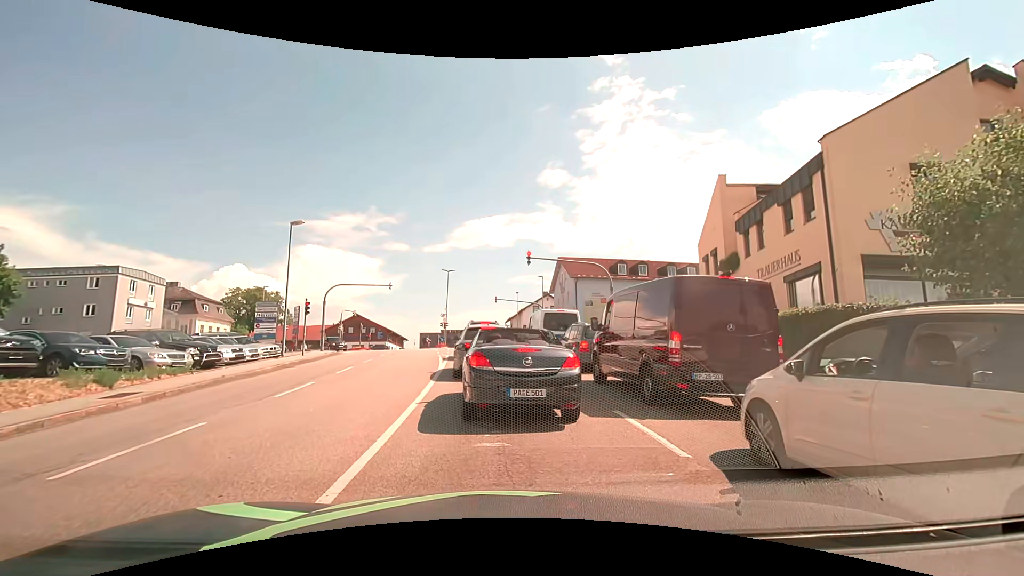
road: tertiary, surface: asphalt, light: Day
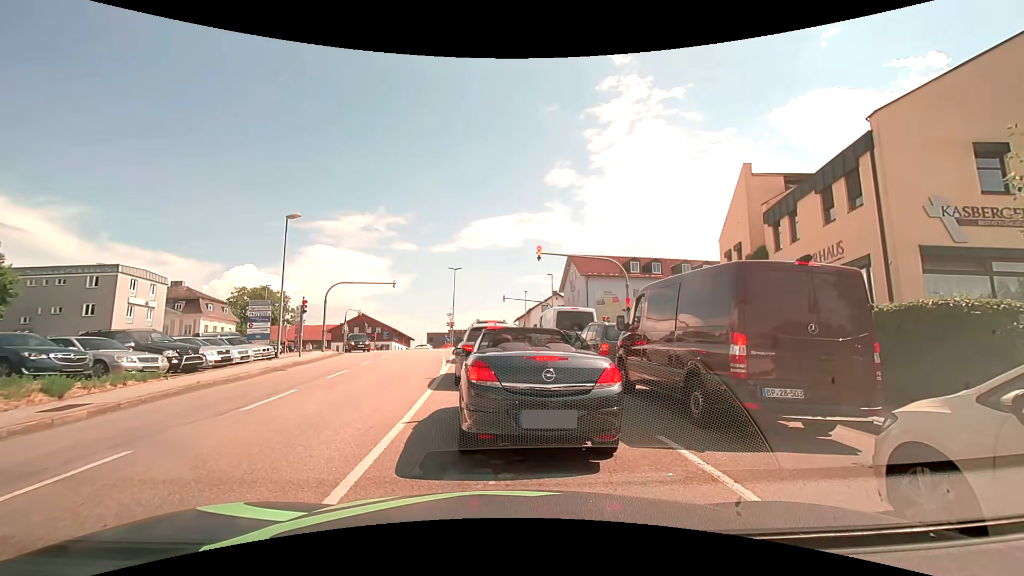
(0.0, +1.8) m; -2°
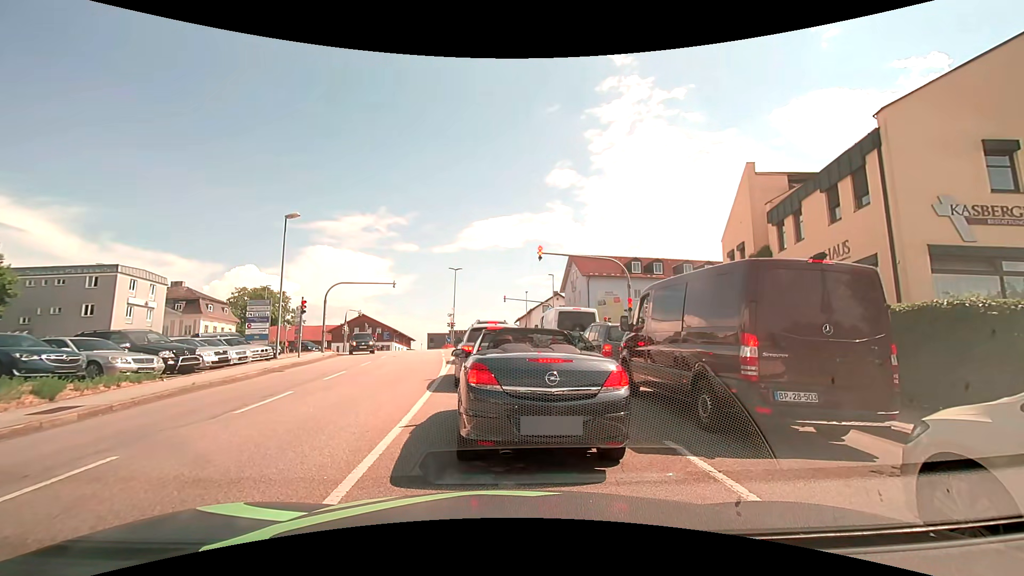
(0.0, +0.2) m; 0°
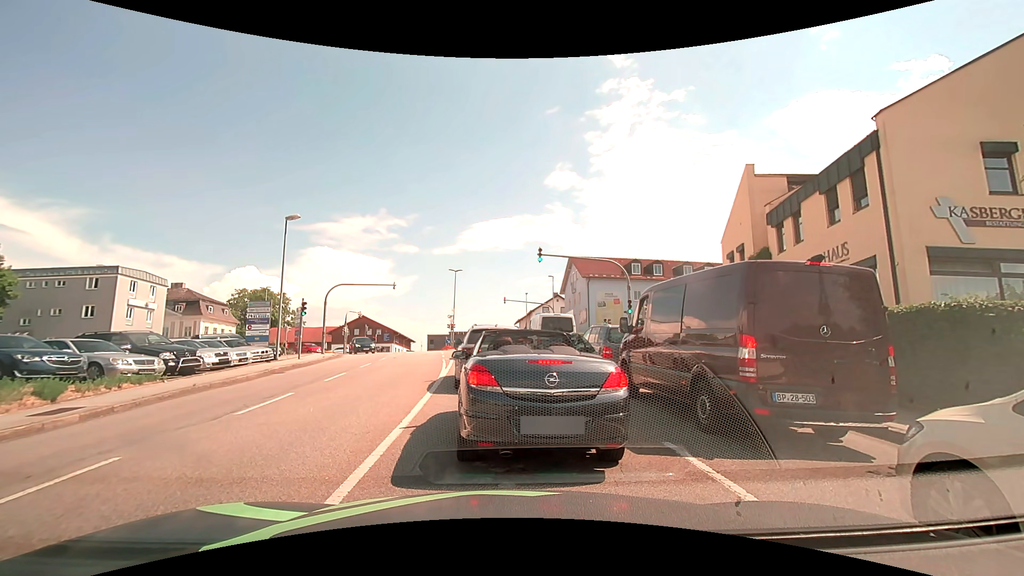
(0.0, +0.1) m; 0°
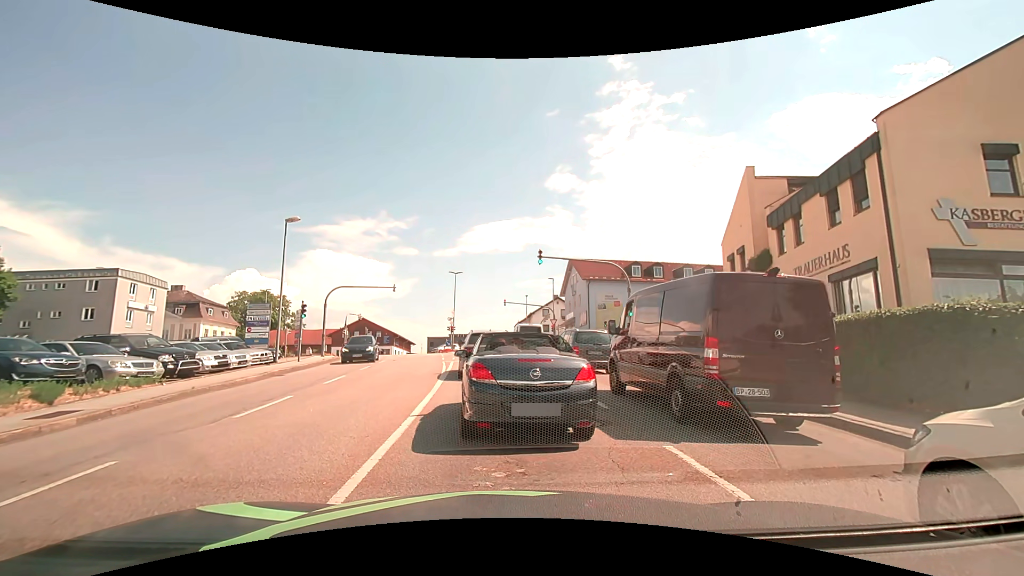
(0.0, 0.0) m; 0°
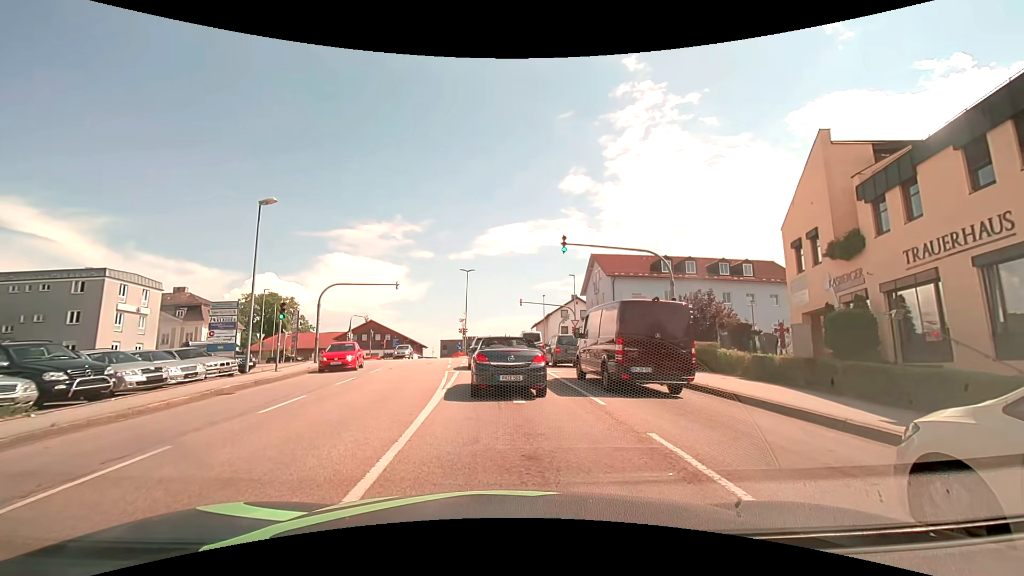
(-0.1, +5.5) m; -1°
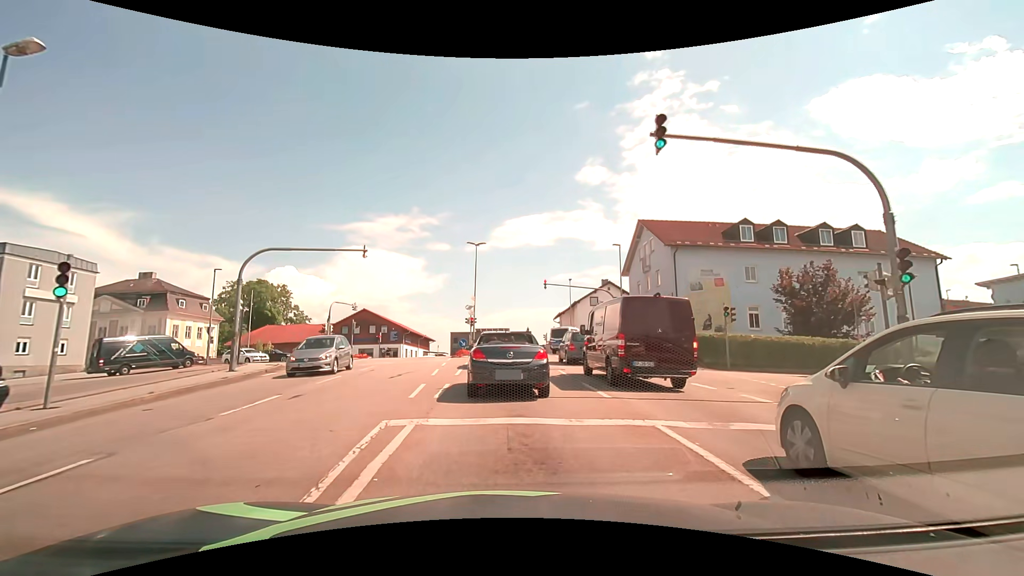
(-0.4, +13.4) m; -2°
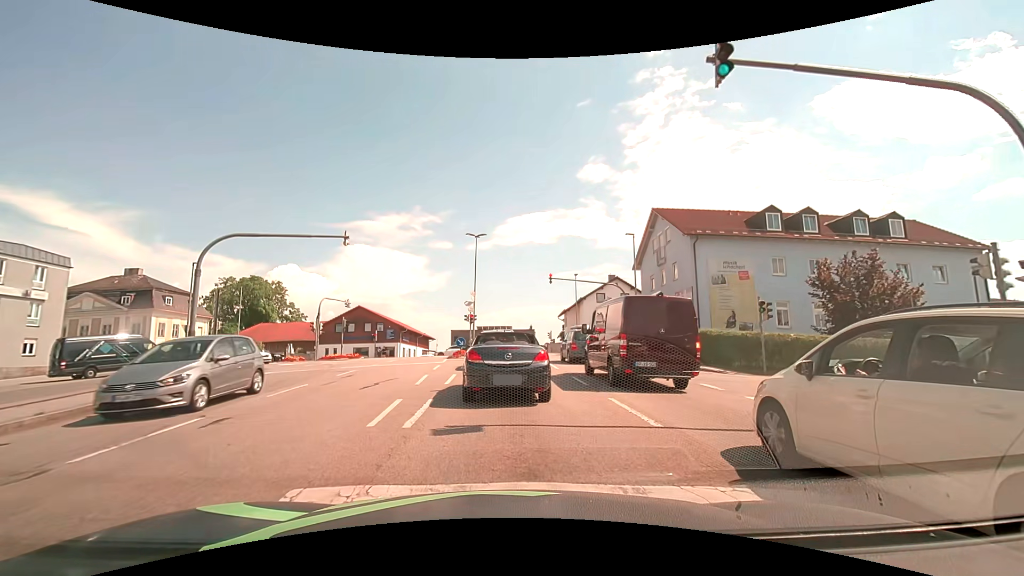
(0.0, +3.3) m; -1°
